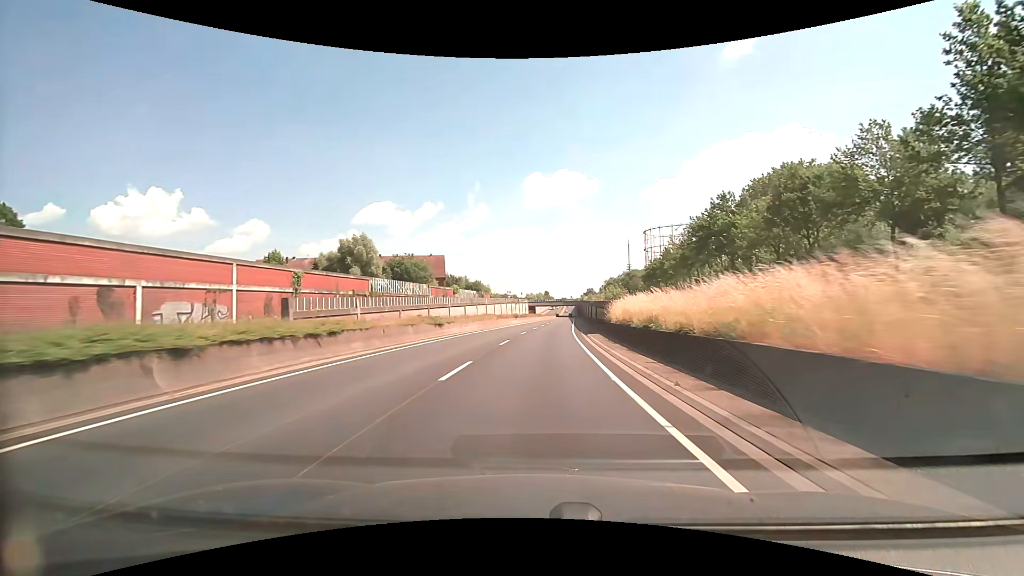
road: trunk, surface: asphalt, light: Day
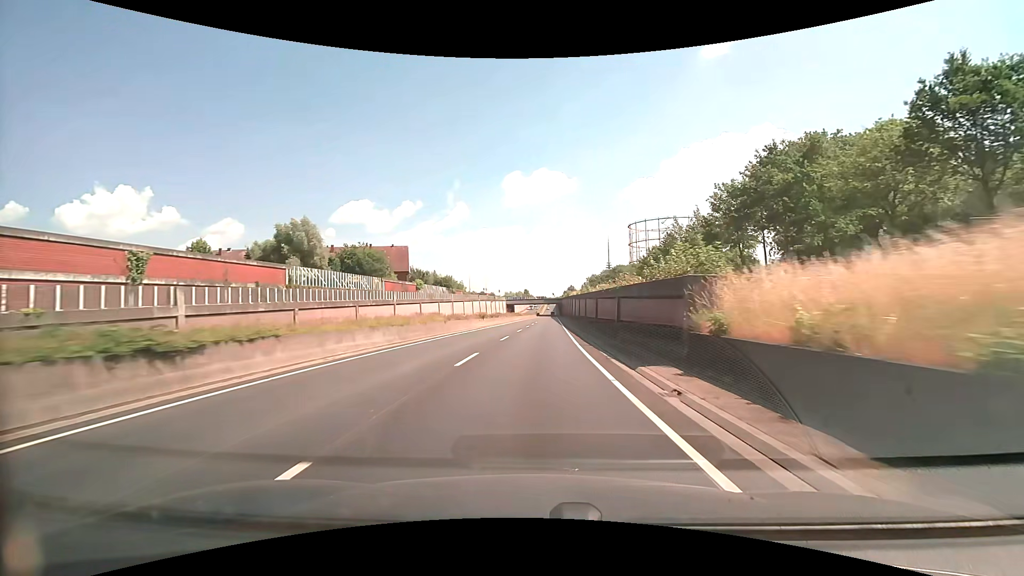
(+0.5, +21.5) m; +2°
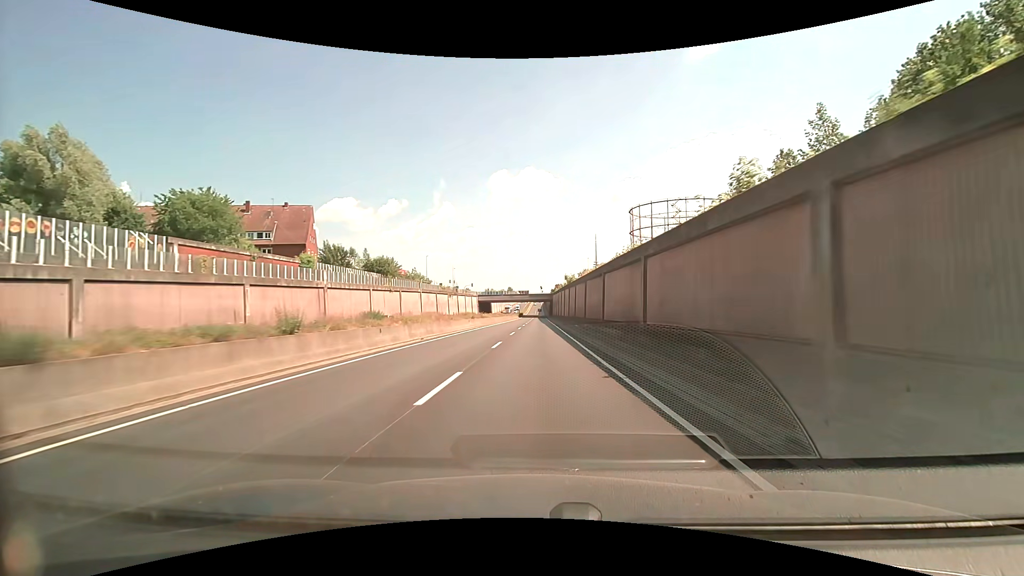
(+1.4, +53.6) m; +2°
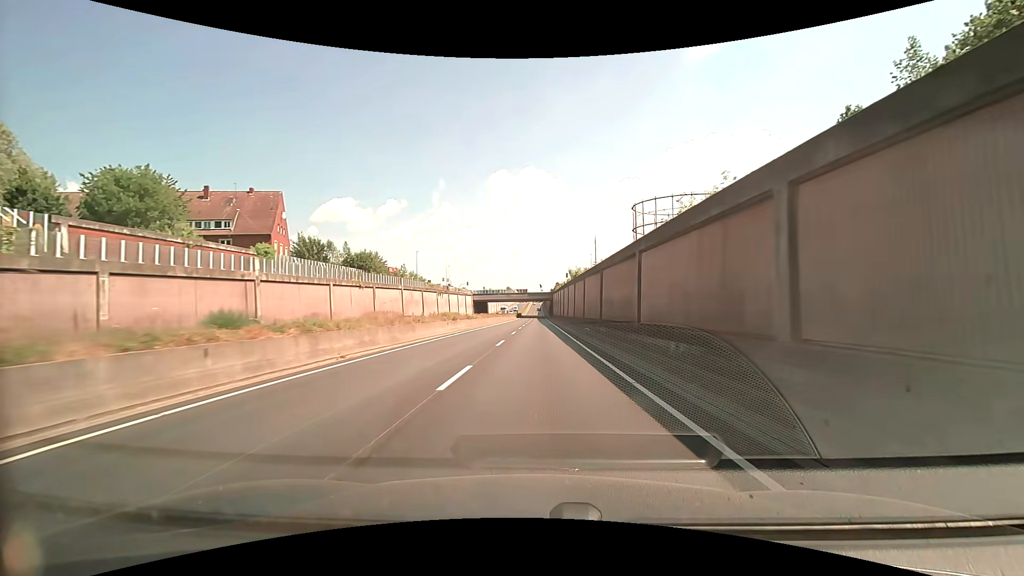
(0.0, +10.8) m; 0°
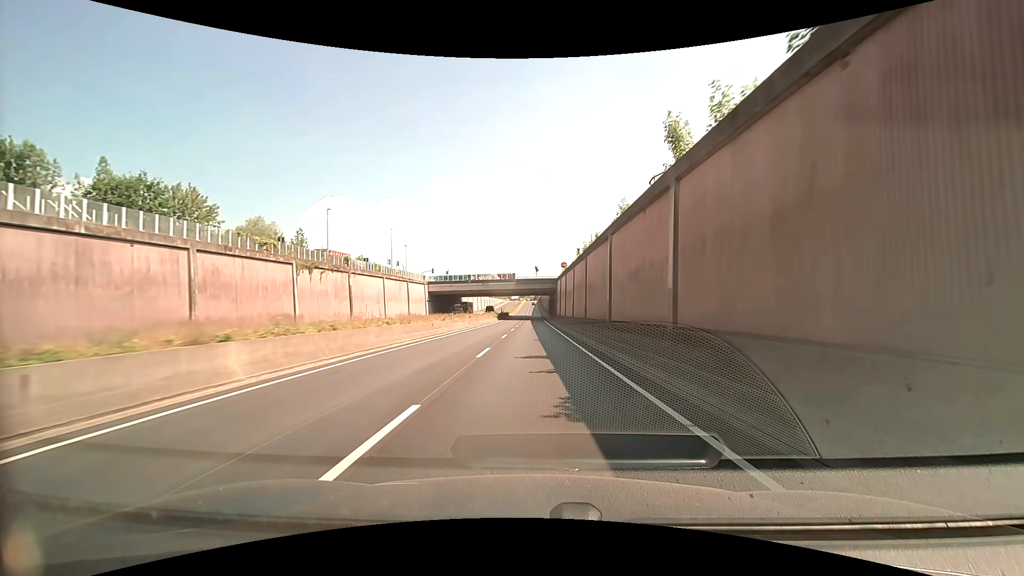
(+0.2, +53.9) m; +1°
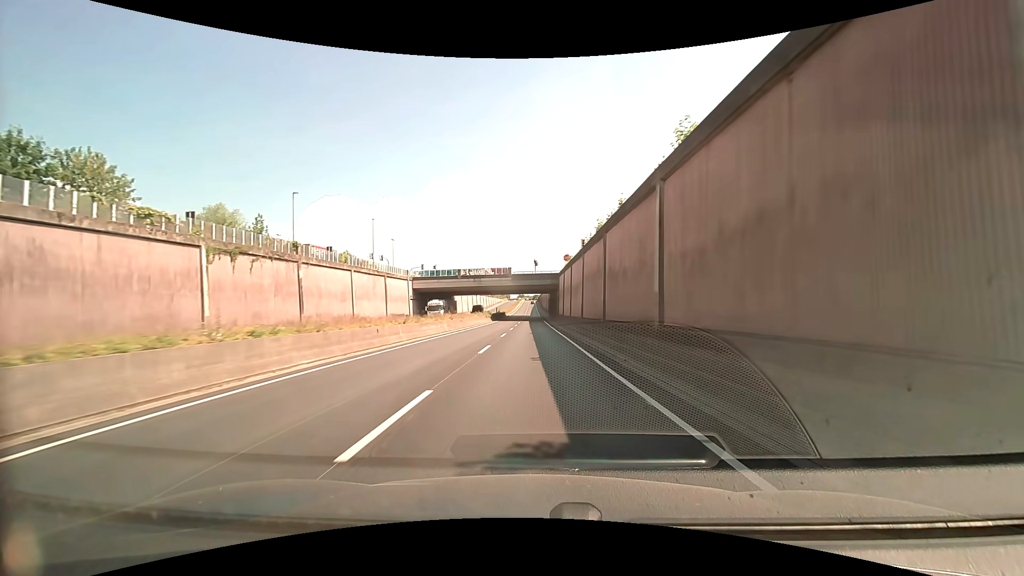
(0.0, +10.8) m; 0°
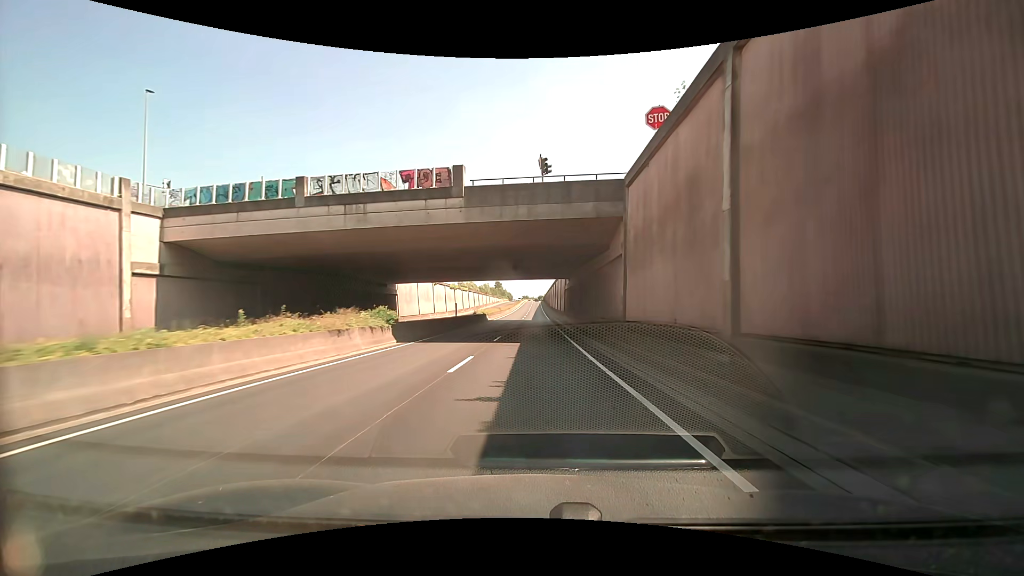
(0.0, +54.0) m; 0°
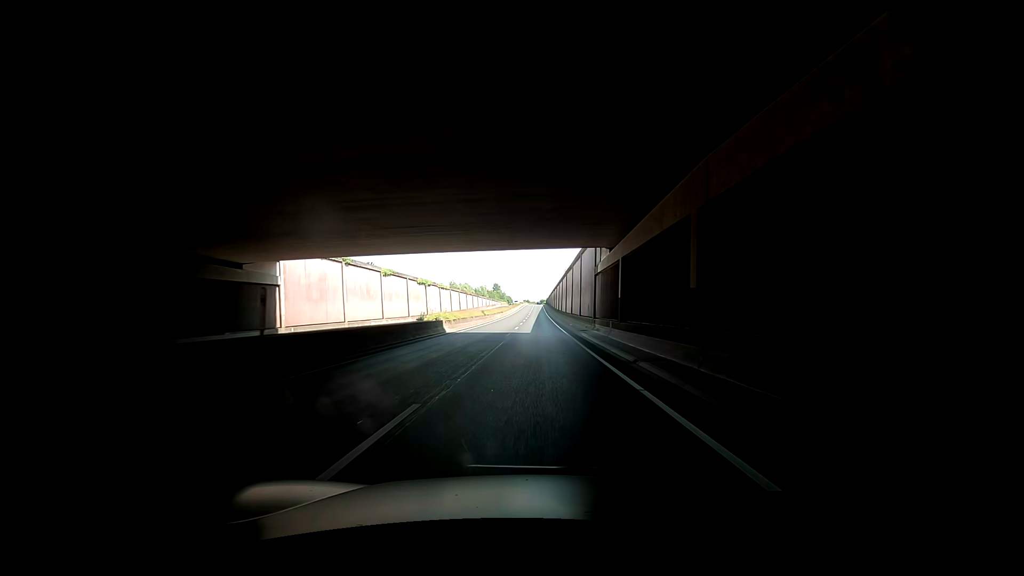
(-0.2, +32.2) m; +1°
(0, +10) (0, +20) (0, +30) (0, +40) (0, +50) (0, +60) (-1, +70) (-1, +80) (-1, +90) (-1, +100) m
